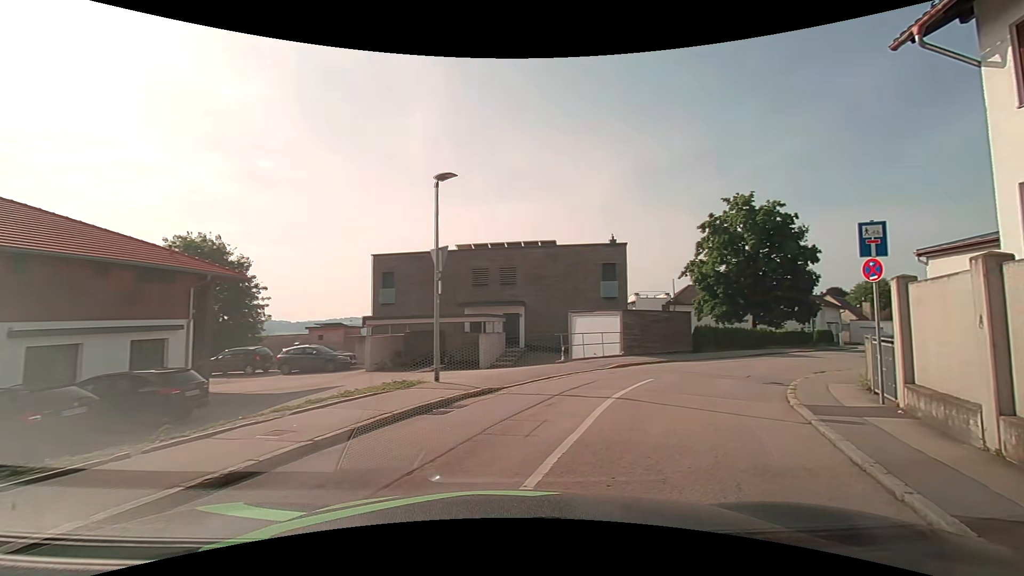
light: Day
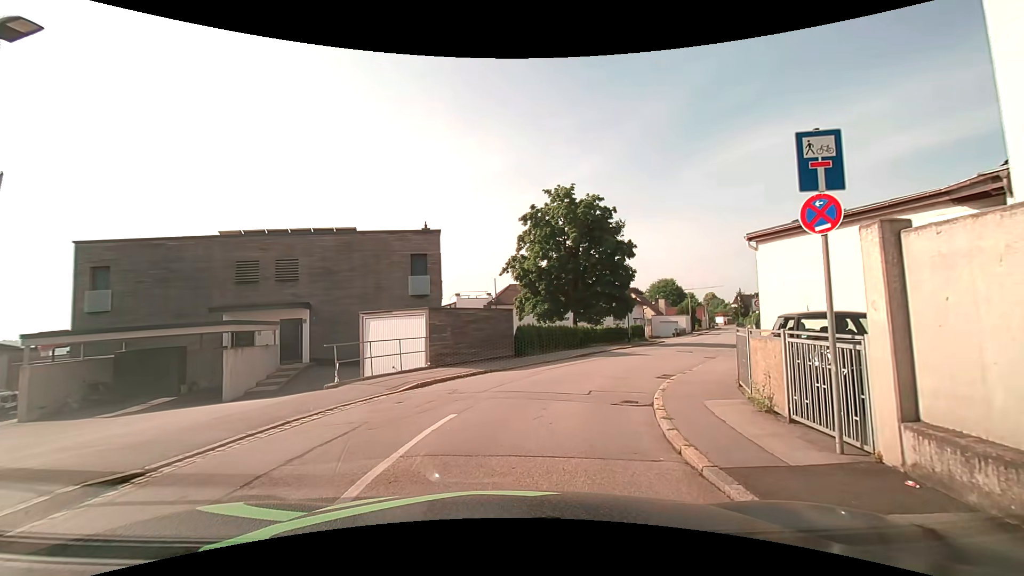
(+1.1, +5.4) m; +19°
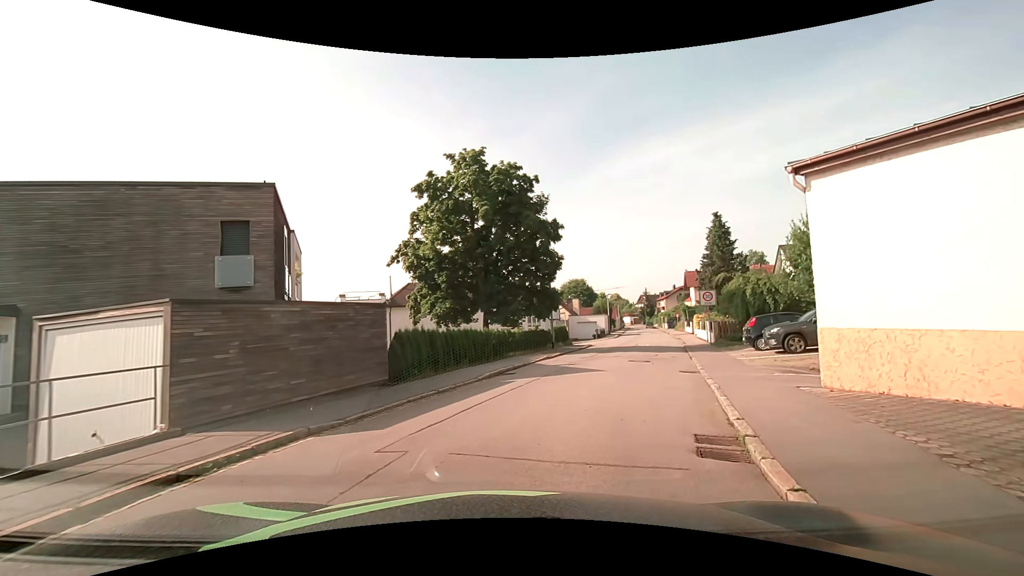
(+0.7, +8.5) m; +10°
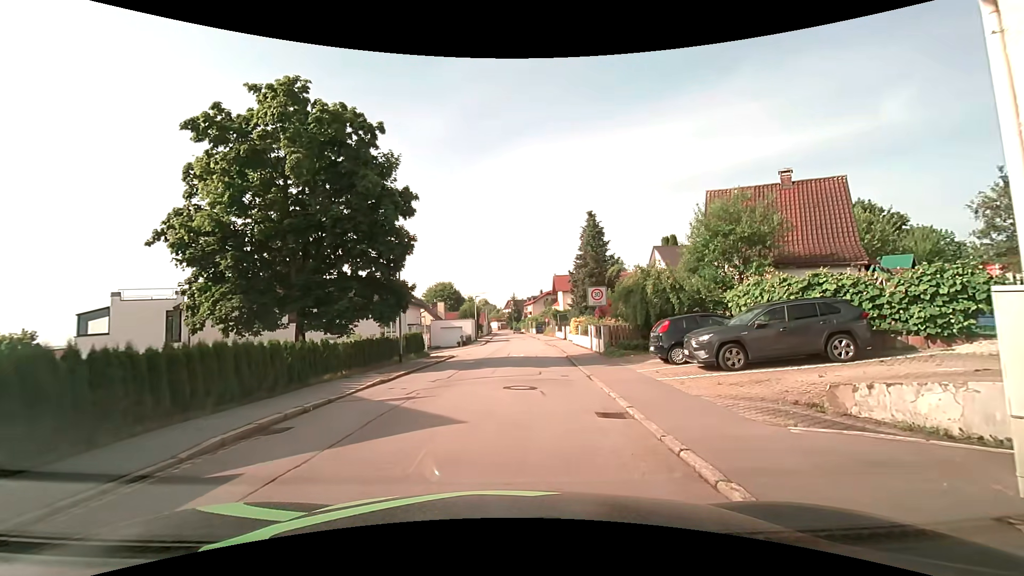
(+1.1, +7.2) m; +17°
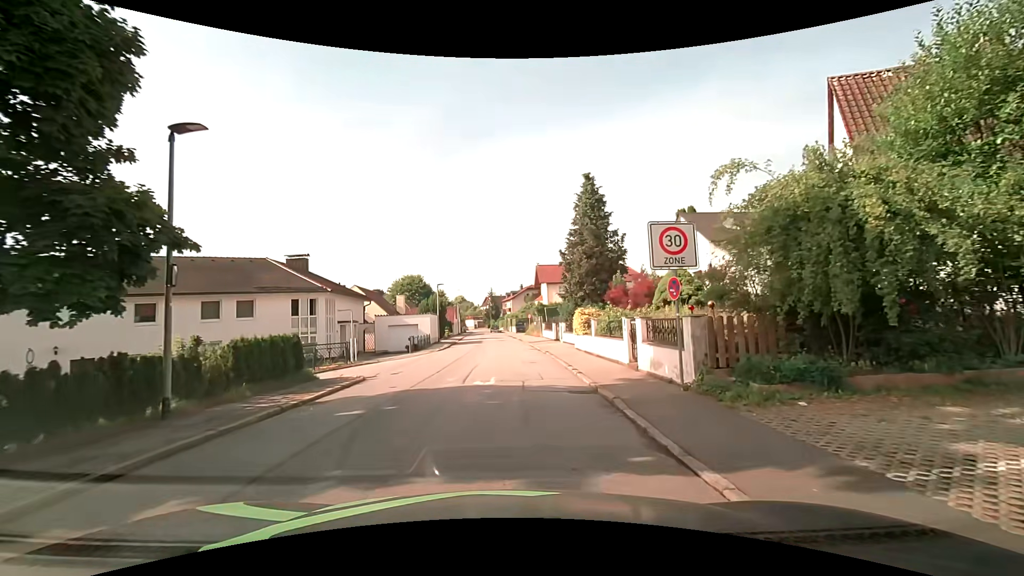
(+0.3, +13.7) m; +1°
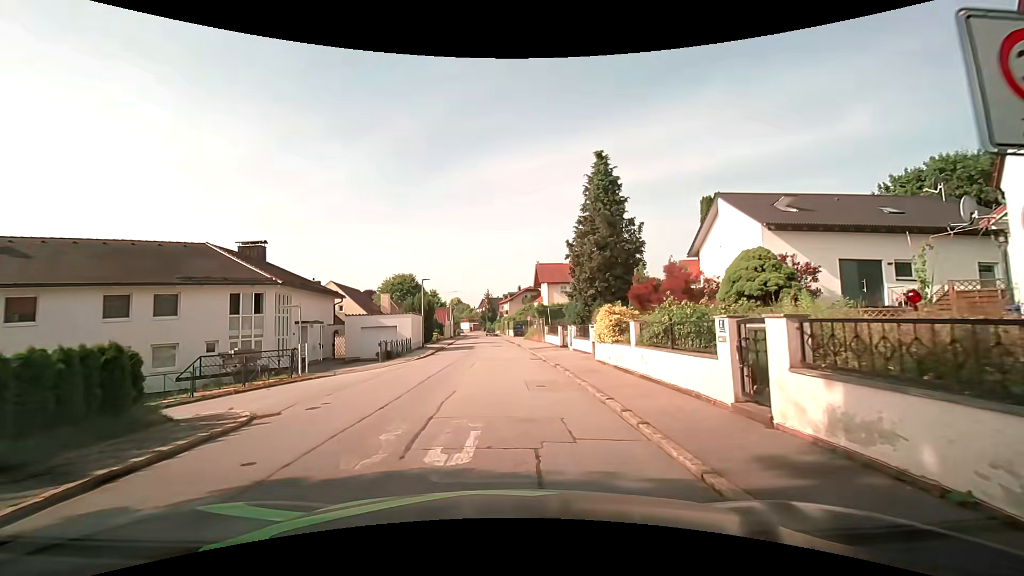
(0.0, +6.6) m; 0°
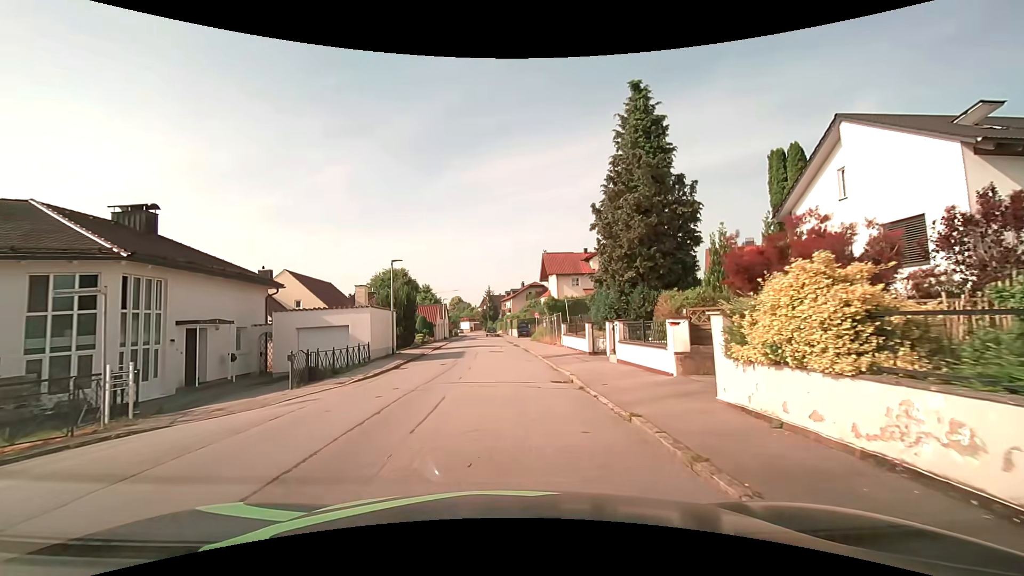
(0.0, +10.5) m; 0°
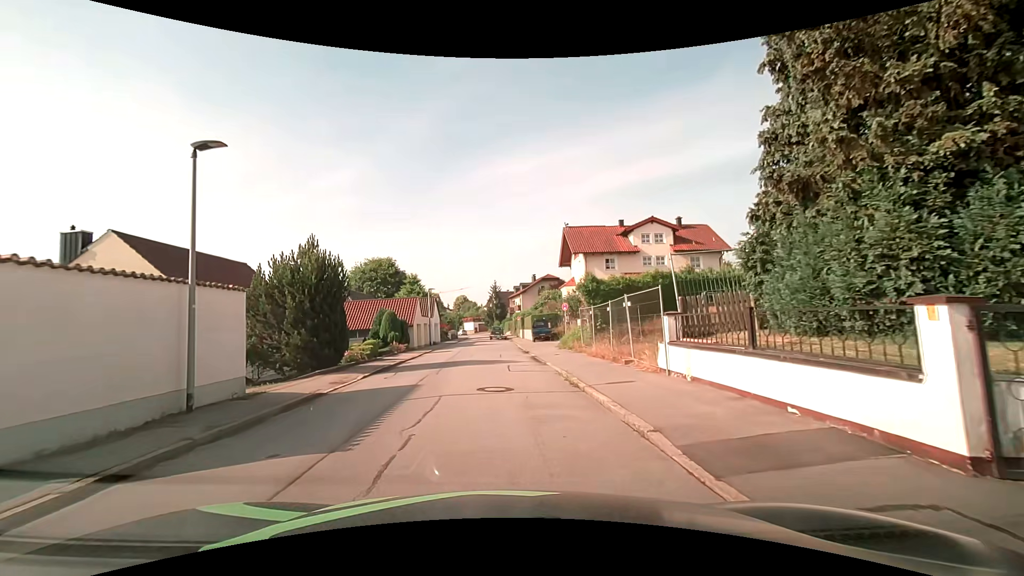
(-0.1, +17.6) m; -1°
(0, +10) (0, +20) (-1, +30) (-1, +40) (-2, +50) (-4, +60) (-5, +70) (-4, +80) (-4, +90) (-4, +100) m
